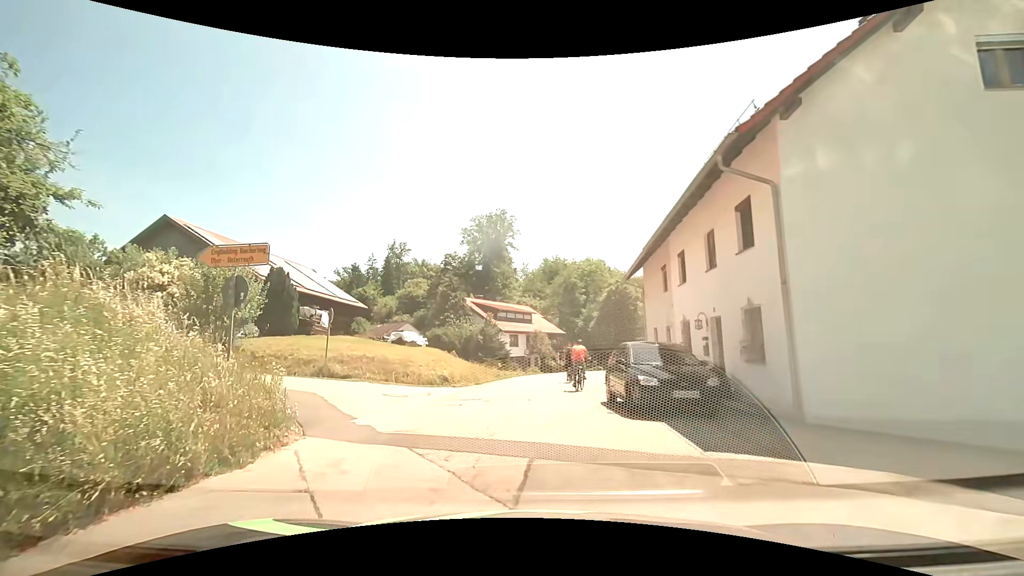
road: tertiary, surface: asphalt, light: Day
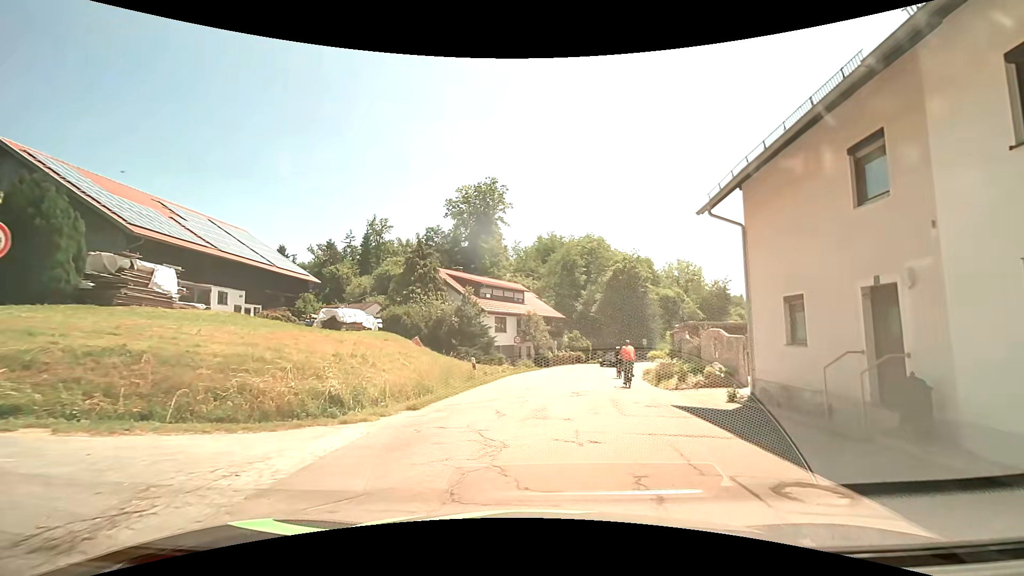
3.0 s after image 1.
(-0.3, +13.1) m; 0°
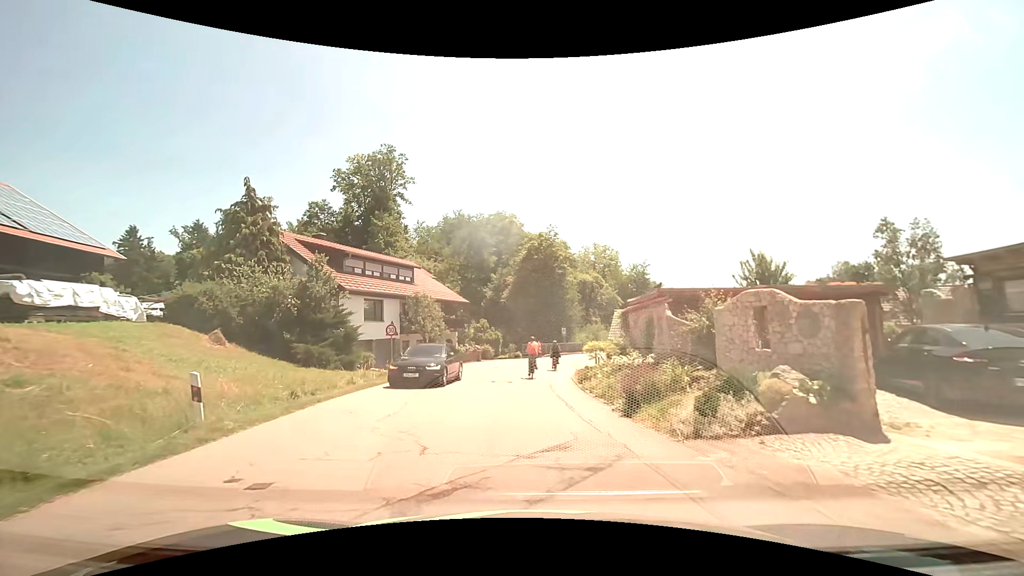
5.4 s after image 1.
(+1.5, +11.7) m; +11°
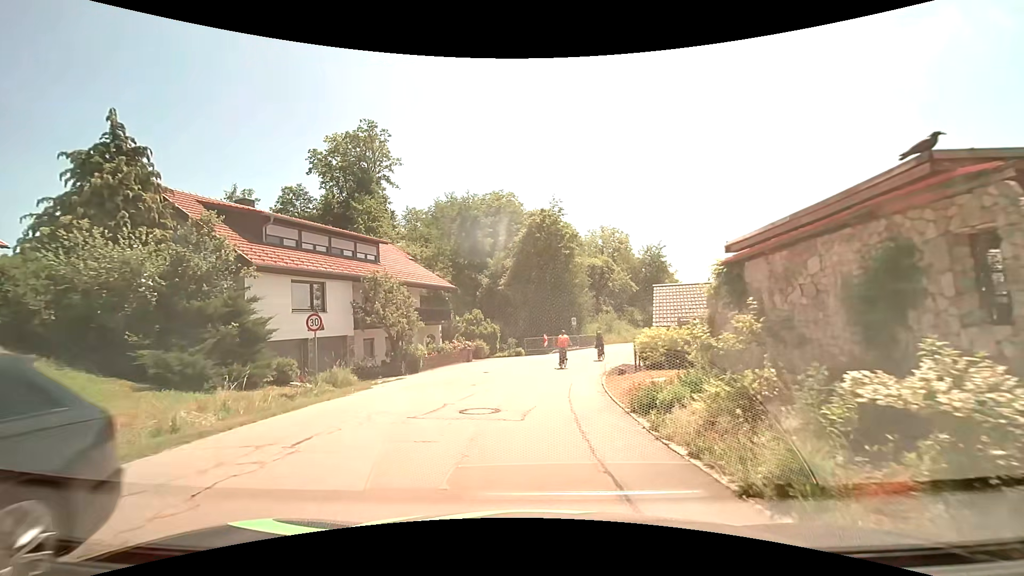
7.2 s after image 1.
(0.0, +9.3) m; 0°
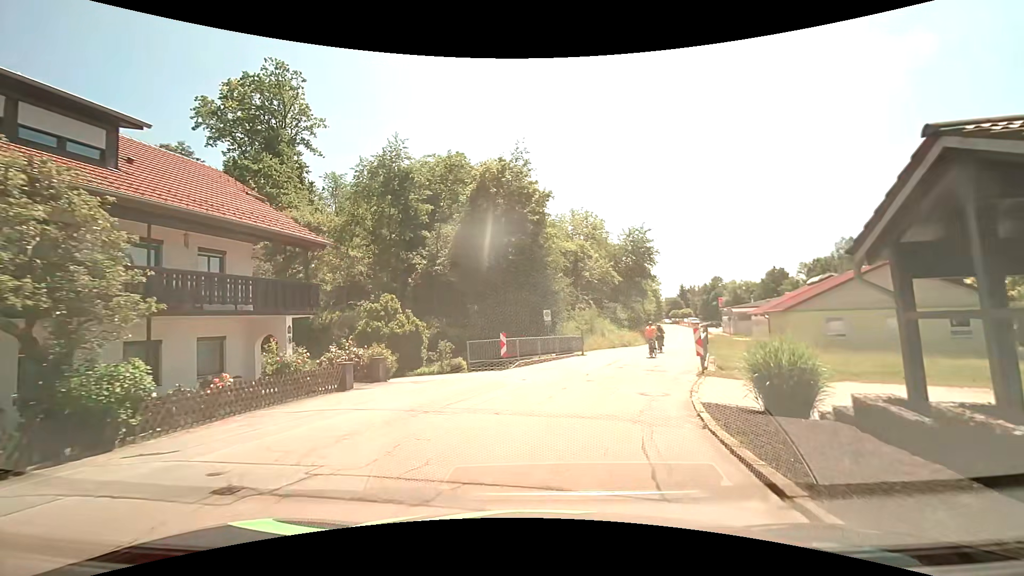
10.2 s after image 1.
(+0.1, +16.6) m; +4°
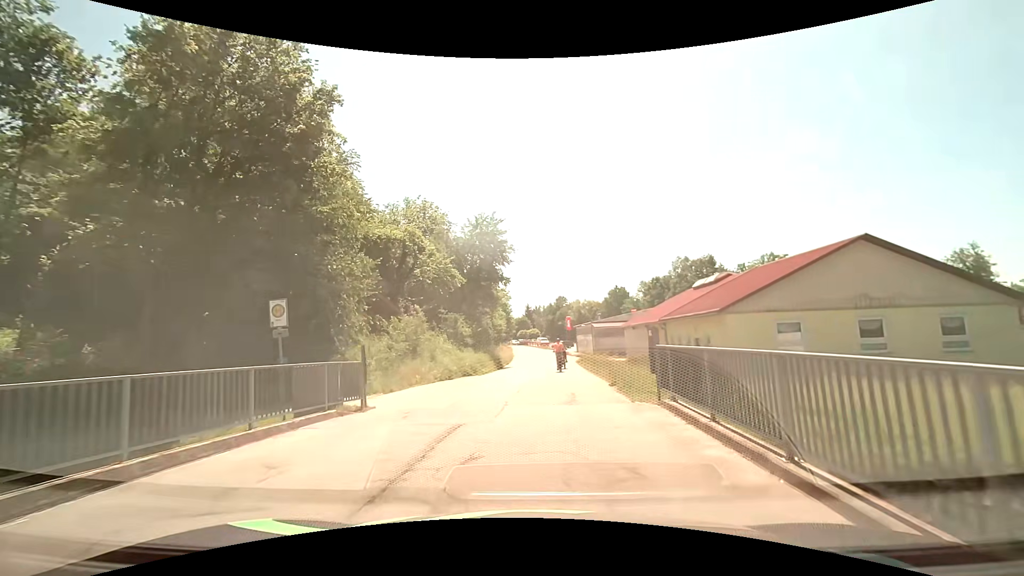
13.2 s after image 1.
(+2.6, +17.5) m; +17°
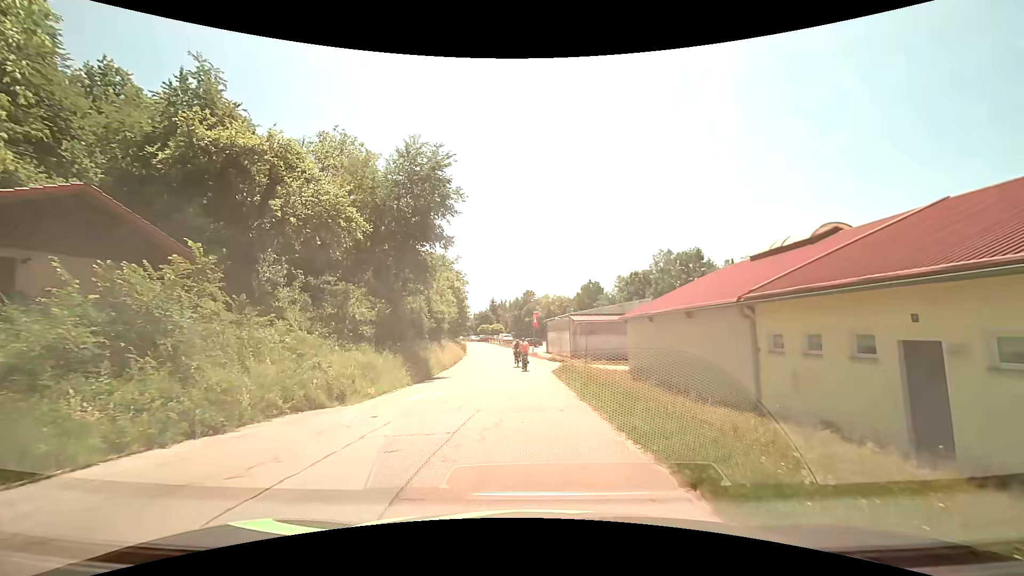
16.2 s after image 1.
(+0.8, +17.5) m; +4°
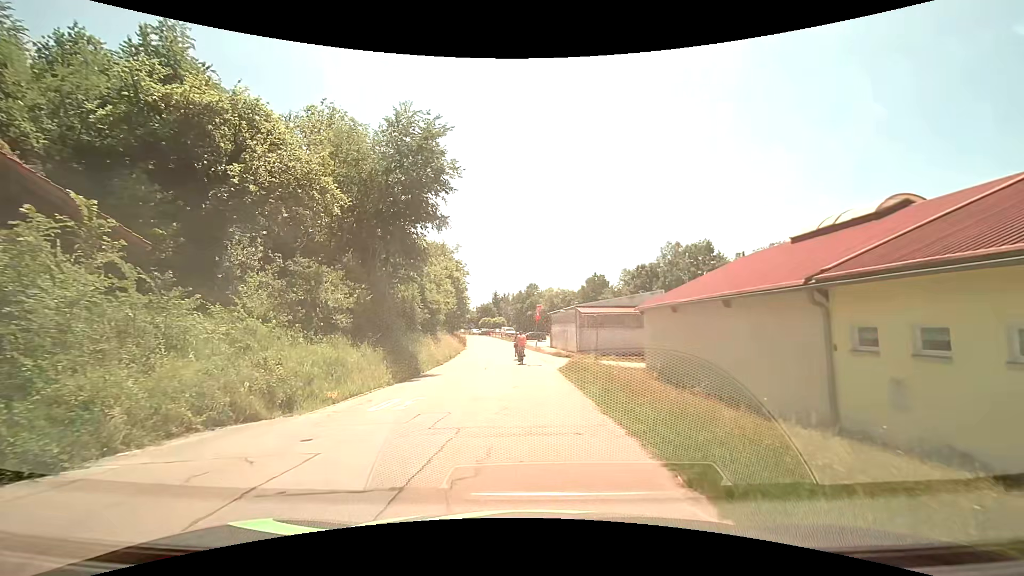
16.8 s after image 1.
(0.0, +3.5) m; 0°
(0, +10) (-1, +20) (-1, +30) (-2, +40) (-2, +50) (-3, +60) (-4, +70) (-5, +80) (-7, +90) (-9, +99) m
